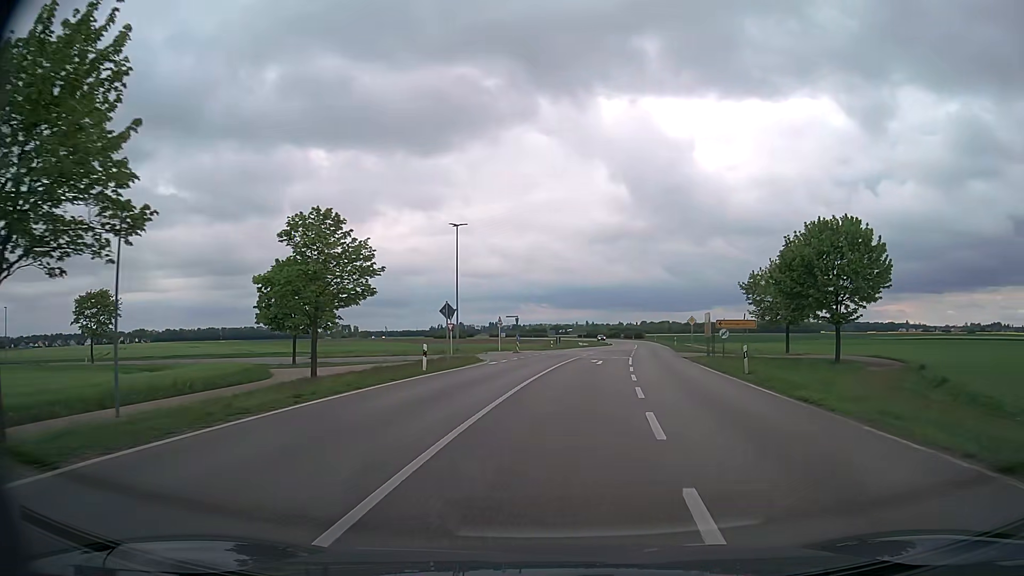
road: secondary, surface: asphalt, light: Day
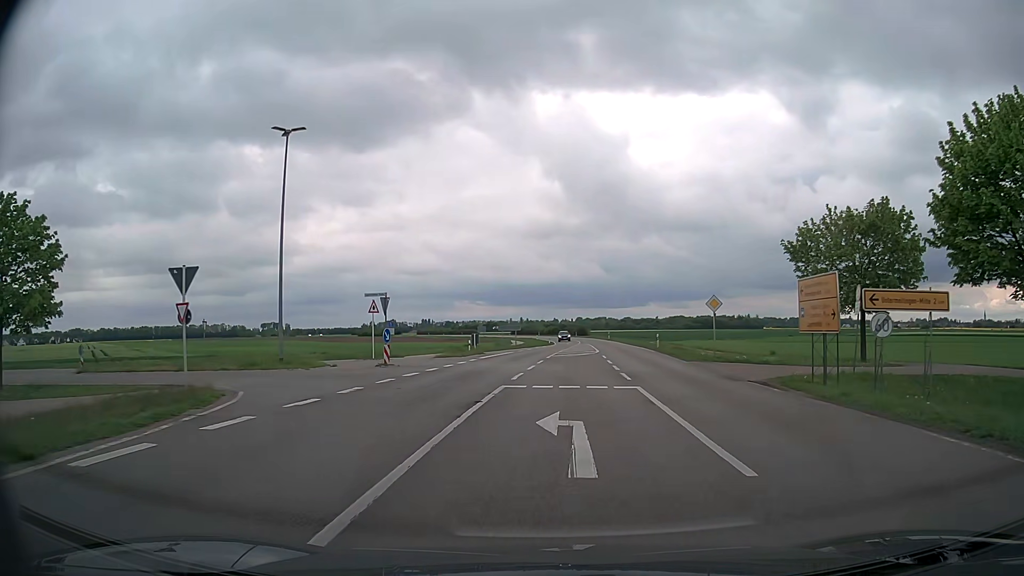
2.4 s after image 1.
(+1.2, +26.0) m; +5°
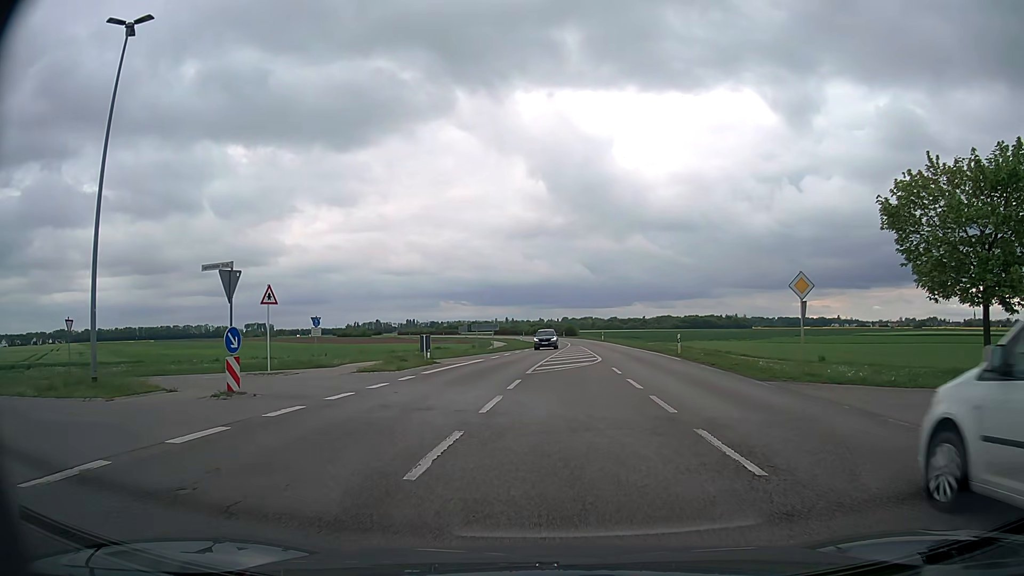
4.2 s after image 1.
(+0.1, +12.4) m; +1°
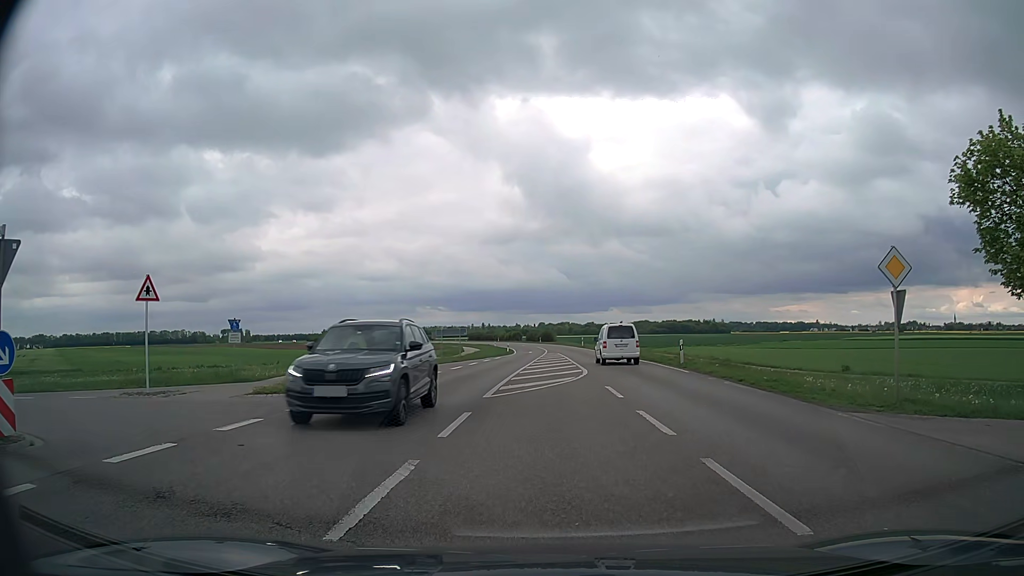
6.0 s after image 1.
(+0.1, +6.7) m; +2°
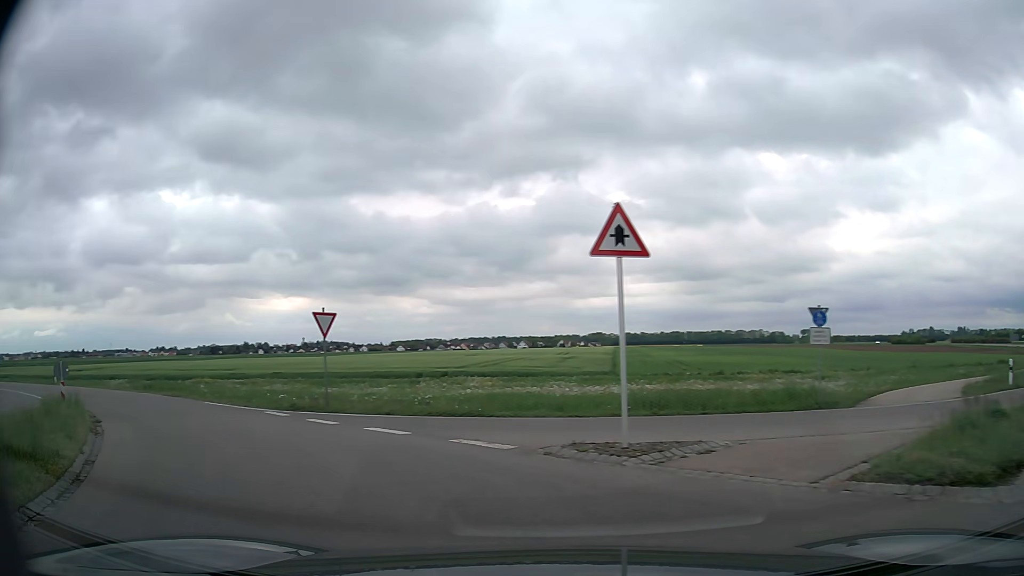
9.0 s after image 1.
(-3.2, +10.4) m; -48°
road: tertiary
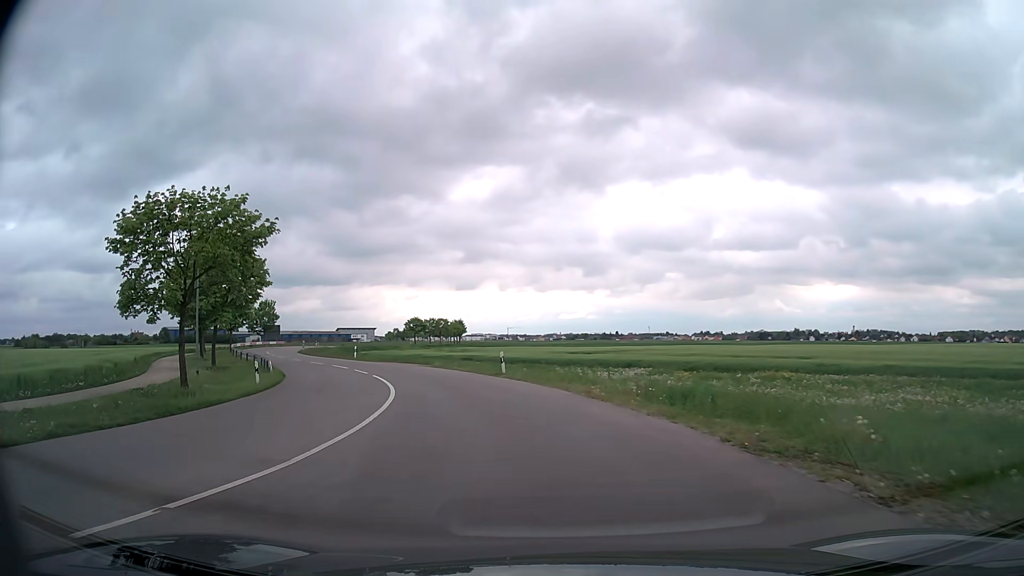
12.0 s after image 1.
(-10.2, +18.0) m; -48°
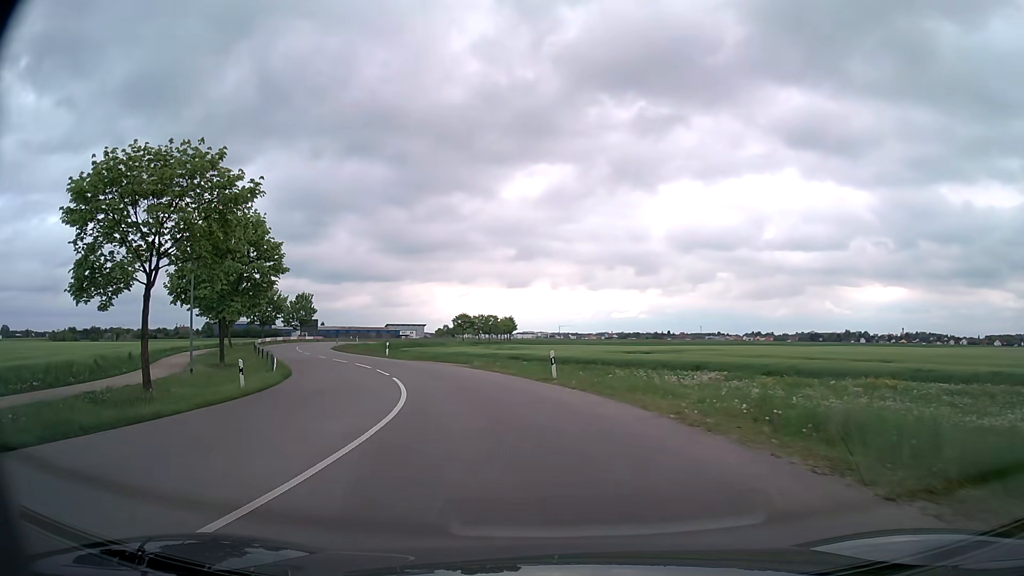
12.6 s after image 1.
(-0.1, +6.1) m; -4°
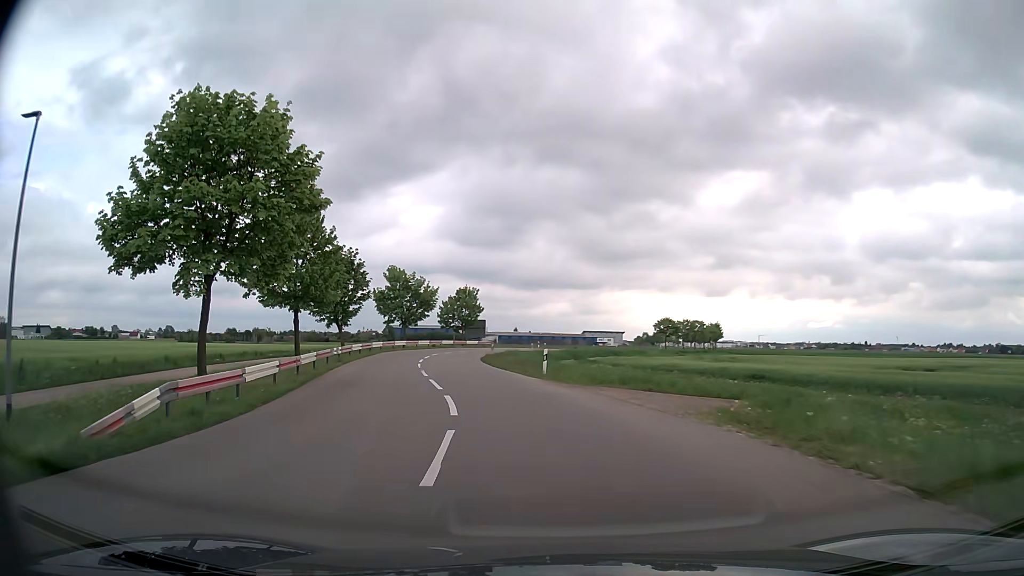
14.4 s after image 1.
(-2.9, +21.6) m; -16°
(-1, +10) (-2, +20) (-4, +30) (-6, +40) (-7, +49) (-7, +59) (-6, +69) (-4, +79) (-1, +89) (+2, +98) m
